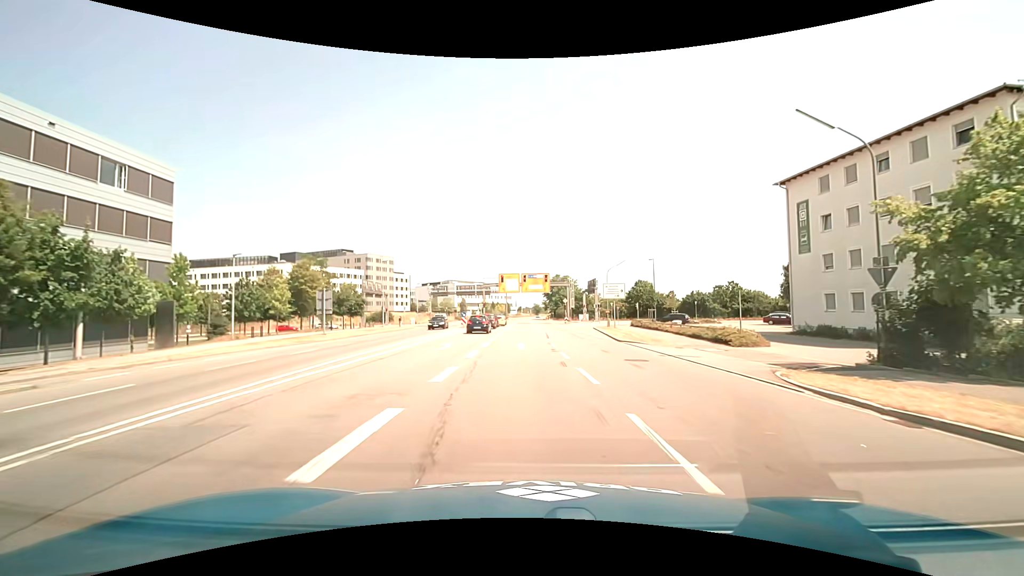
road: primary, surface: asphalt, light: Day
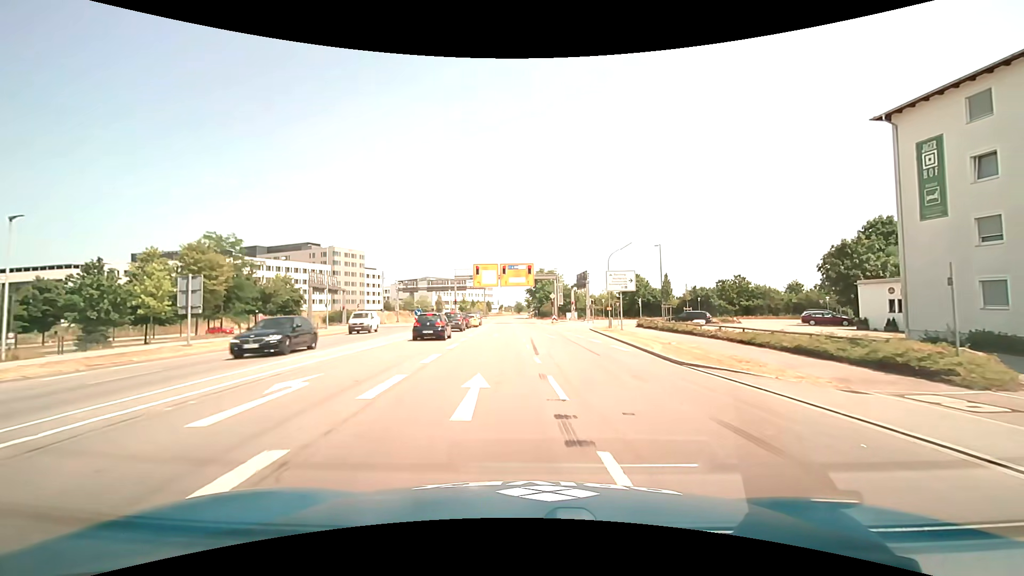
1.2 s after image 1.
(+0.2, +13.8) m; +2°
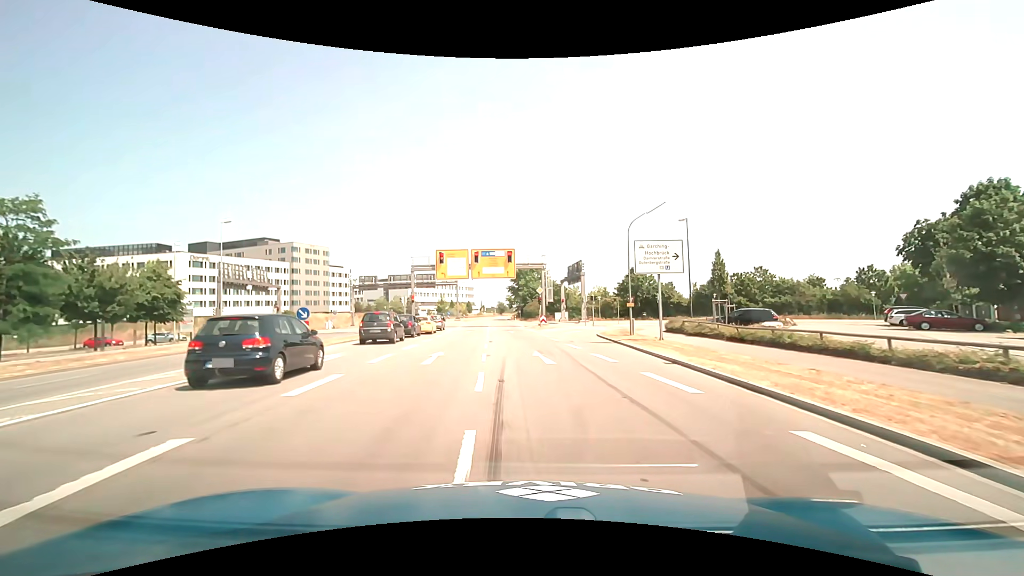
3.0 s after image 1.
(+0.3, +16.9) m; +2°
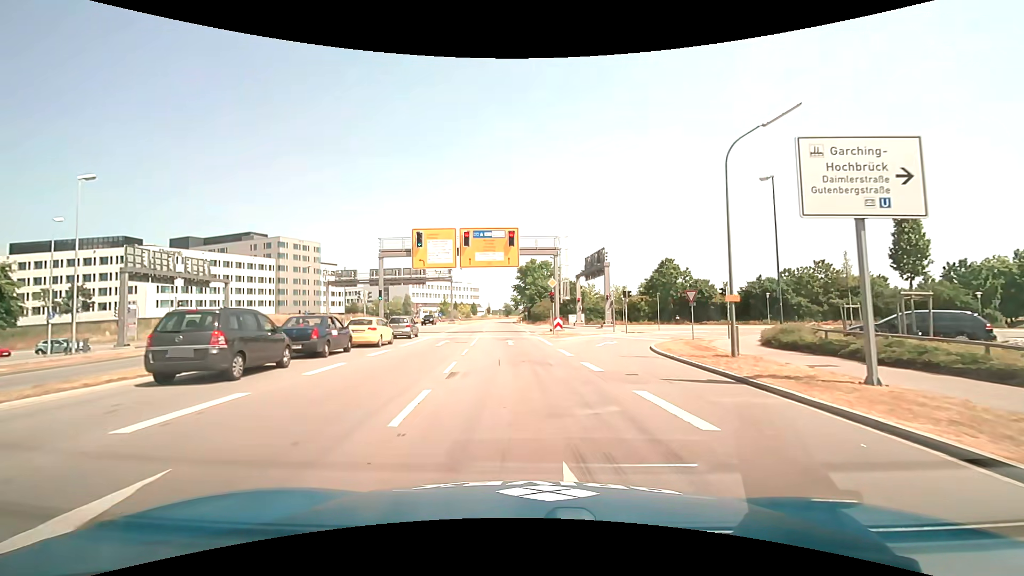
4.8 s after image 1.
(0.0, +14.6) m; -1°
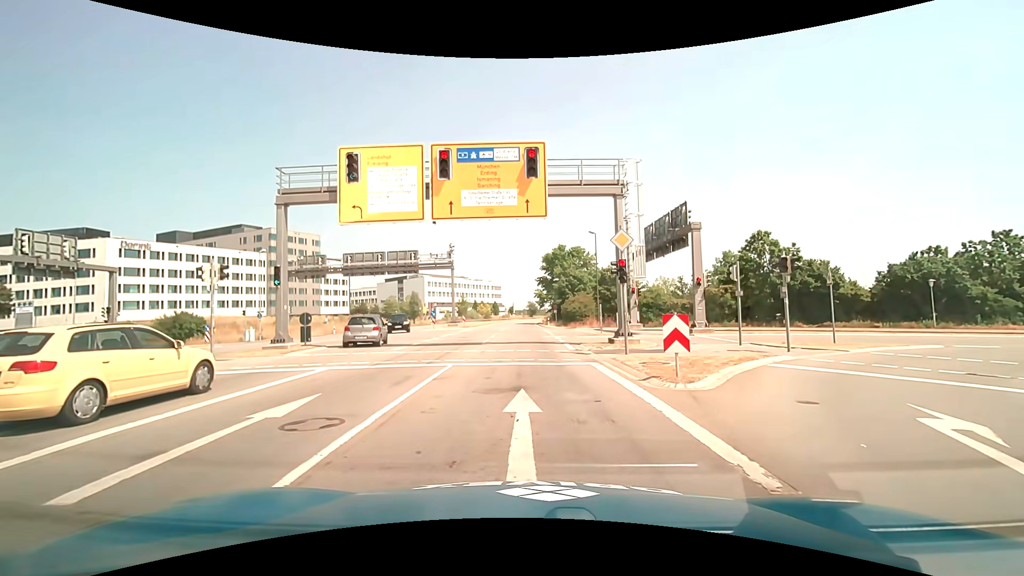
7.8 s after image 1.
(-0.5, +20.2) m; -2°
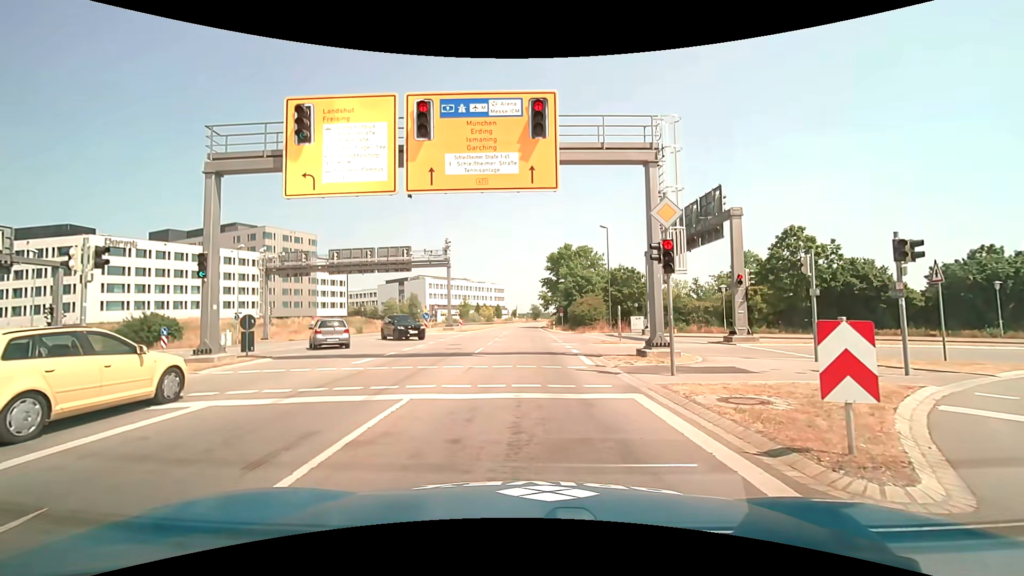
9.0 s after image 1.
(0.0, +5.0) m; -1°
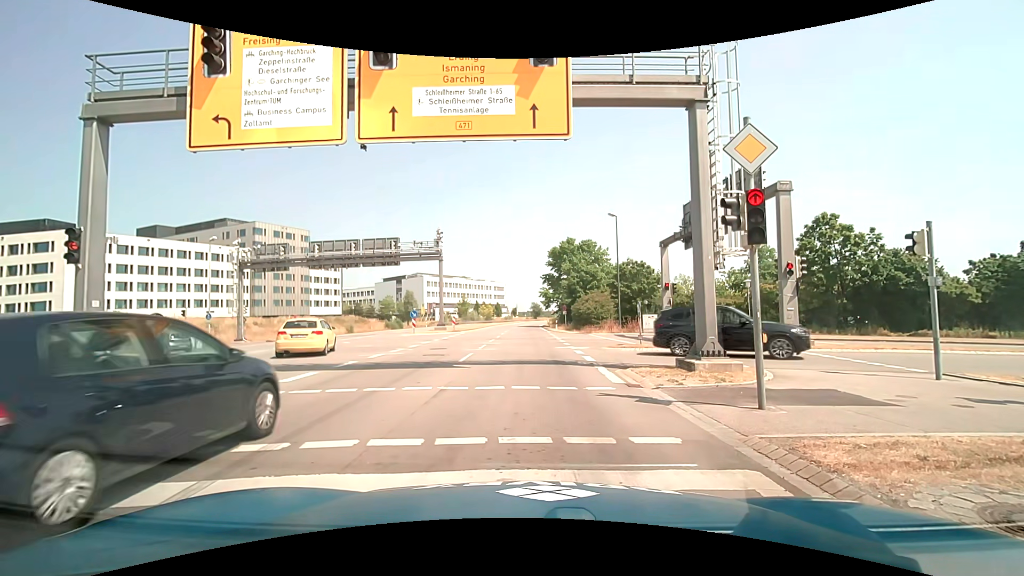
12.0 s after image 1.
(0.0, +4.3) m; 0°
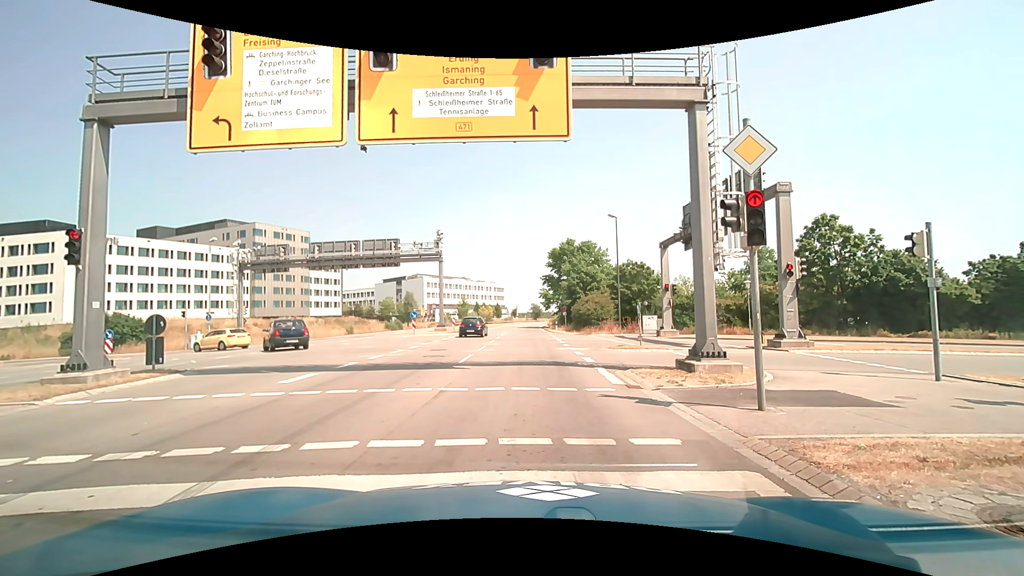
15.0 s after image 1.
(0.0, +0.1) m; 0°
